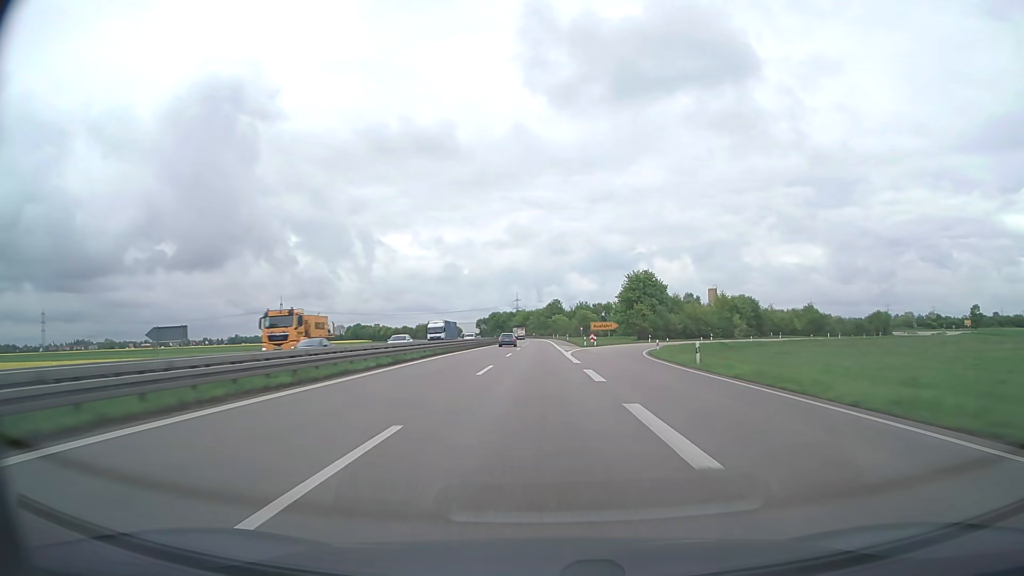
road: trunk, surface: asphalt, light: Day
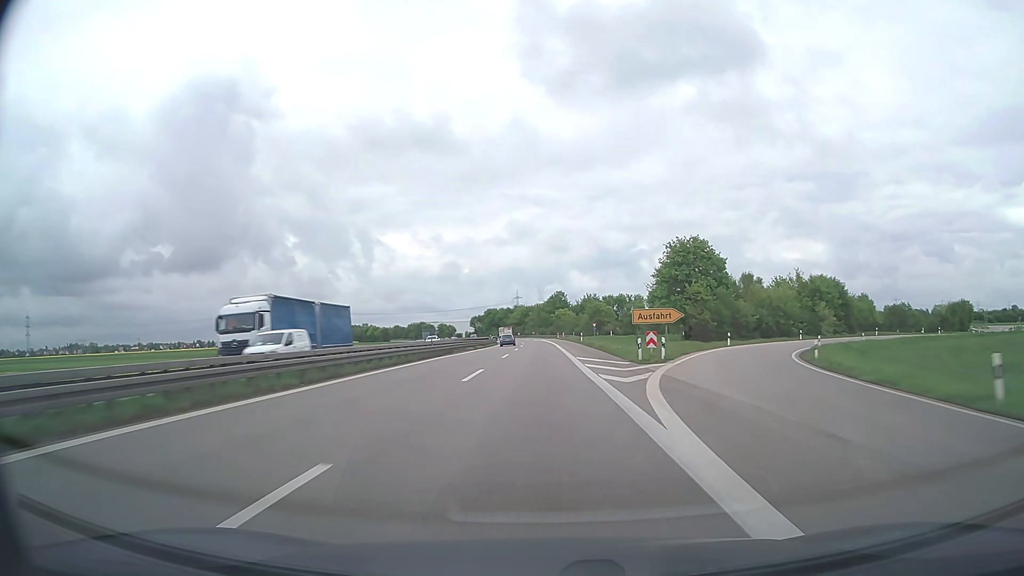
(0.0, +39.0) m; 0°
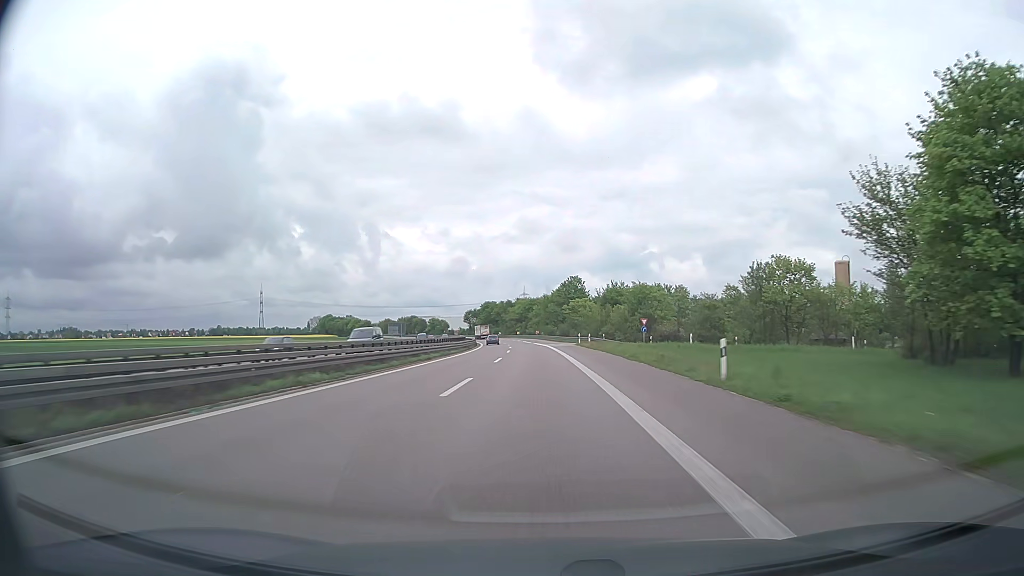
(-0.2, +58.2) m; -1°
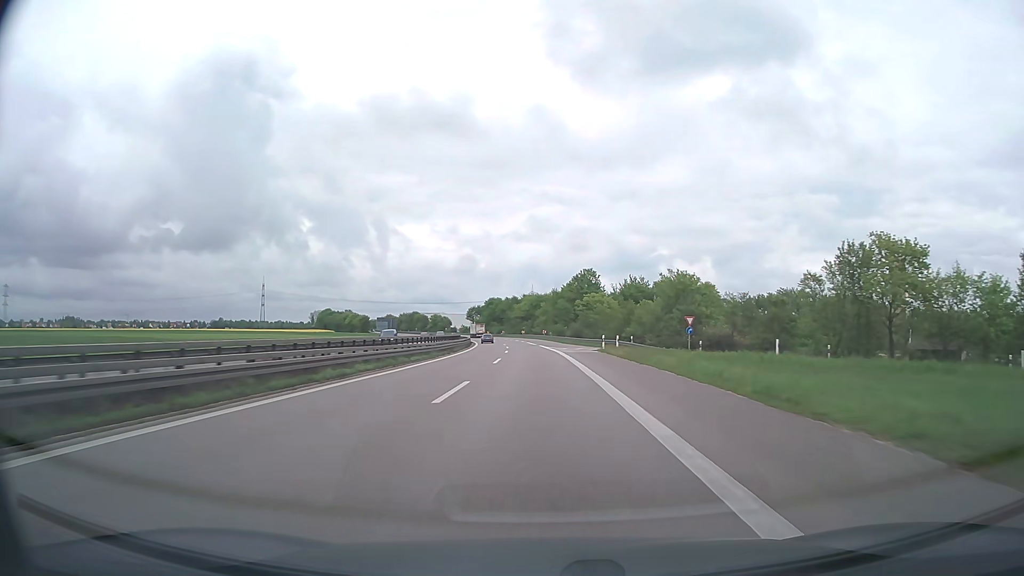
(-0.1, +19.4) m; -1°
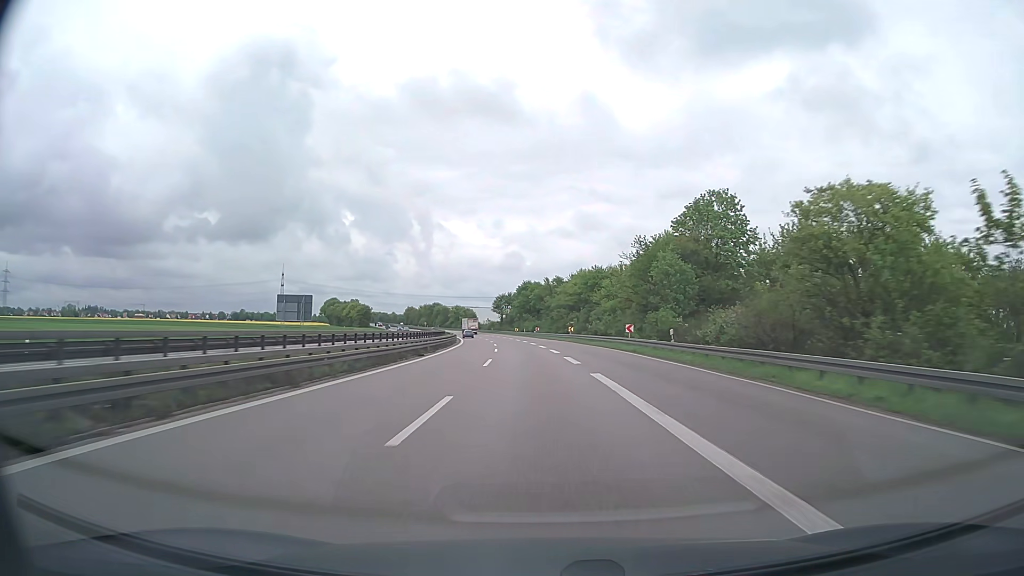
(-2.5, +77.5) m; -4°
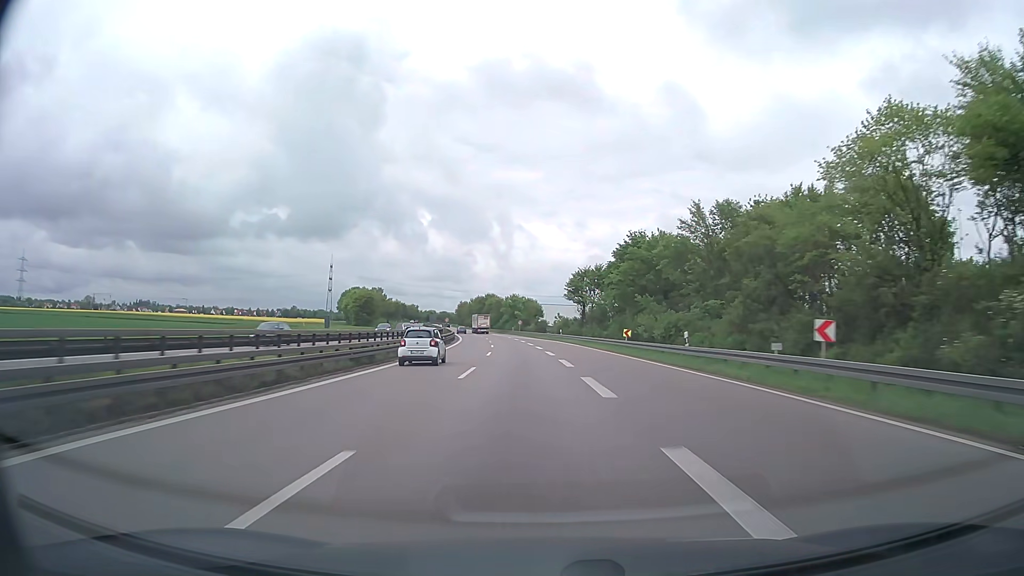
(-6.2, +96.6) m; -7°
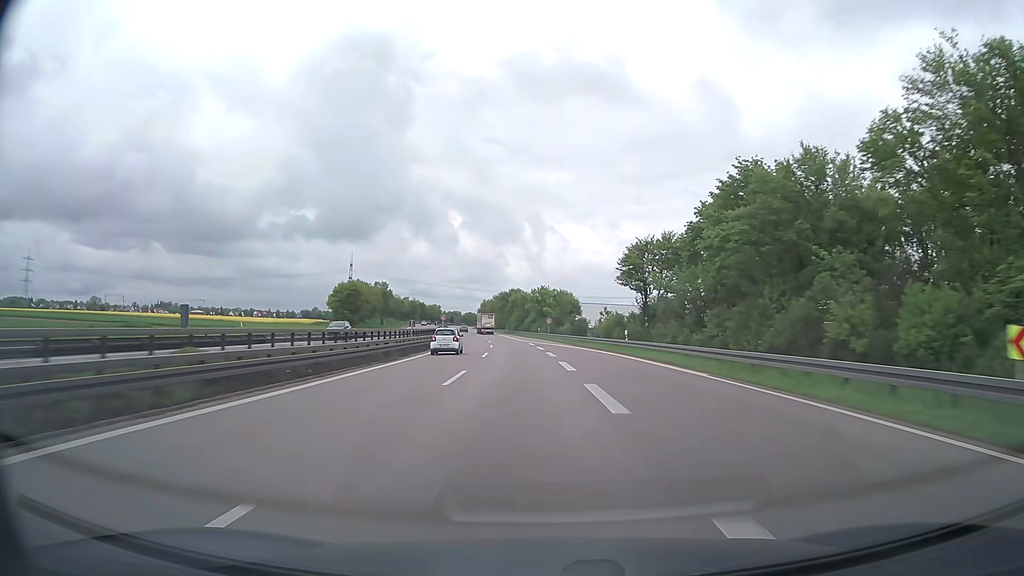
(-1.0, +38.7) m; -3°
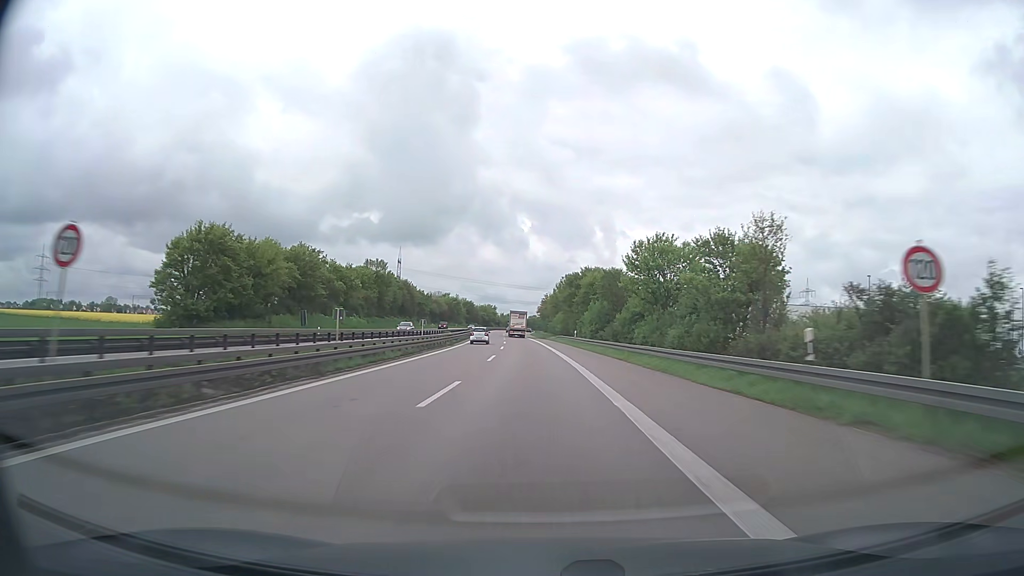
(-4.1, +77.2) m; -6°
(0, +10) (0, +20) (-1, +30) (-1, +40) (-2, +50) (-2, +60) (-3, +70) (-4, +80) (-5, +90) (-6, +100) m
